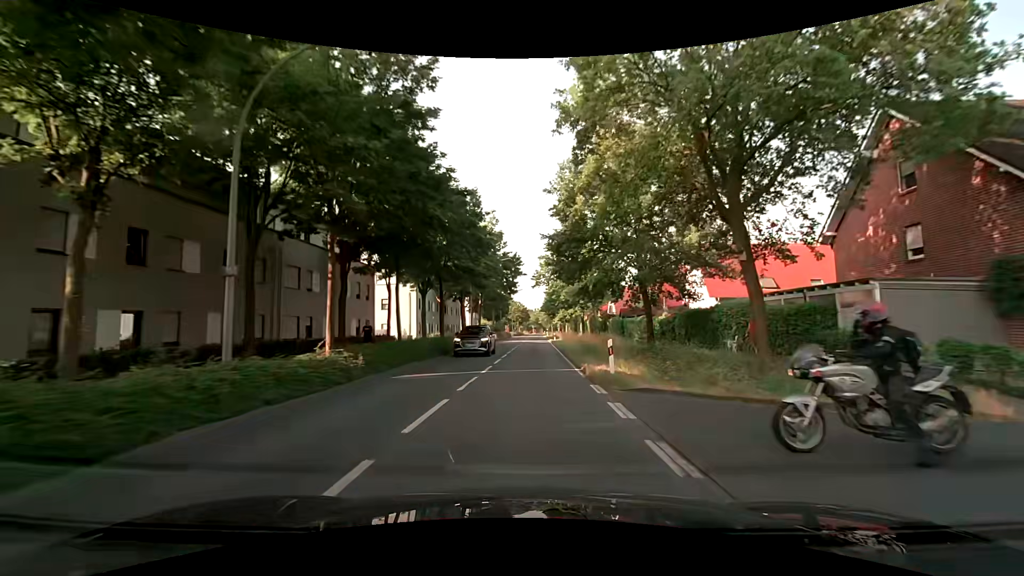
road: secondary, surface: asphalt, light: Day
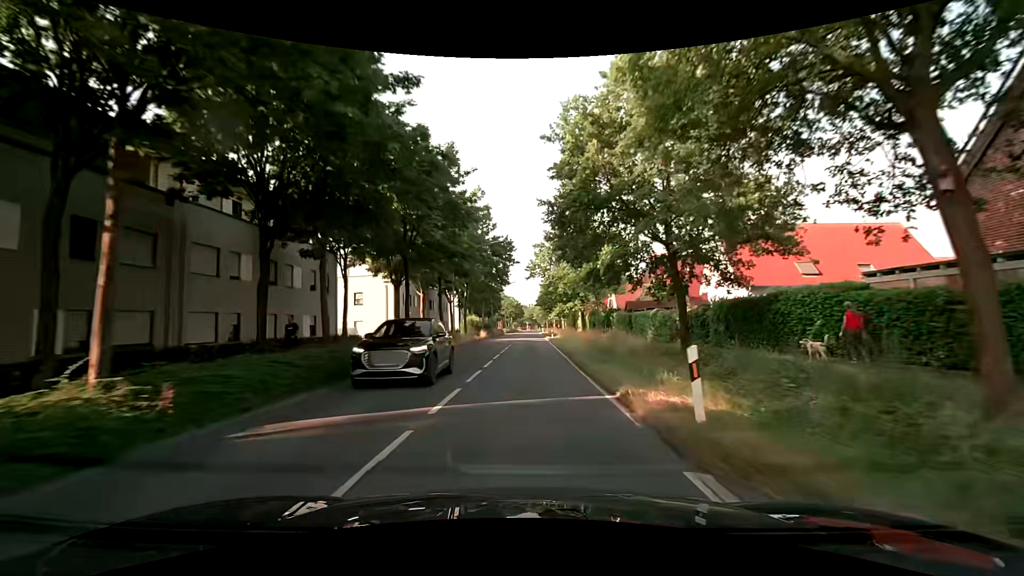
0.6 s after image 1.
(+0.2, +7.6) m; +1°
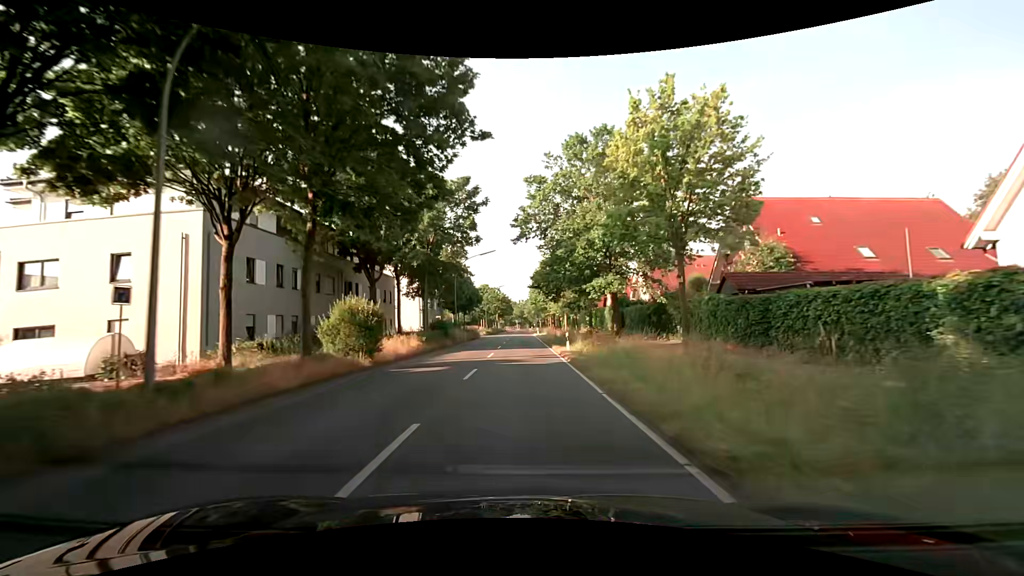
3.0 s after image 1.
(+0.3, +30.5) m; +1°
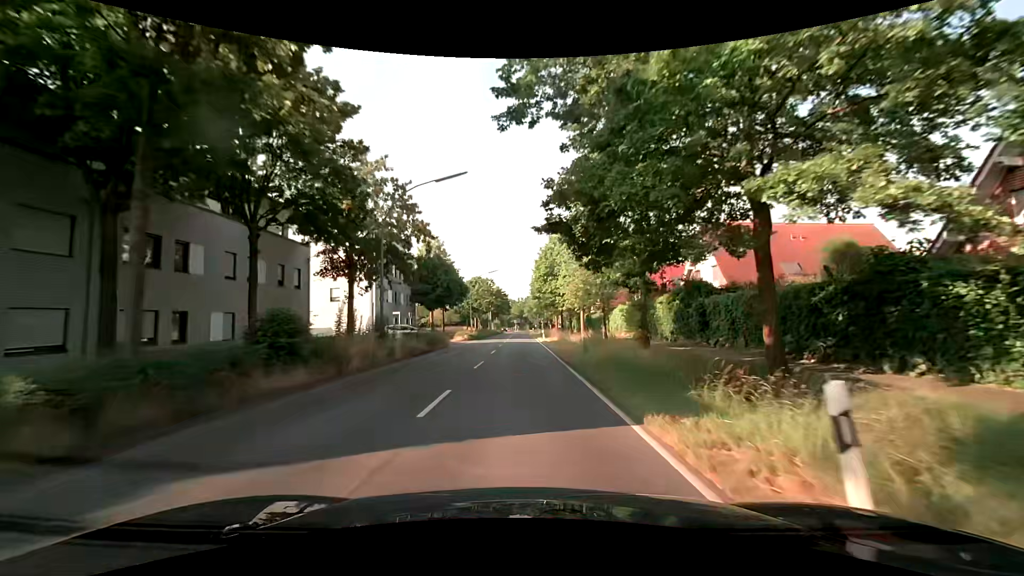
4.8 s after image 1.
(-0.1, +22.9) m; -1°
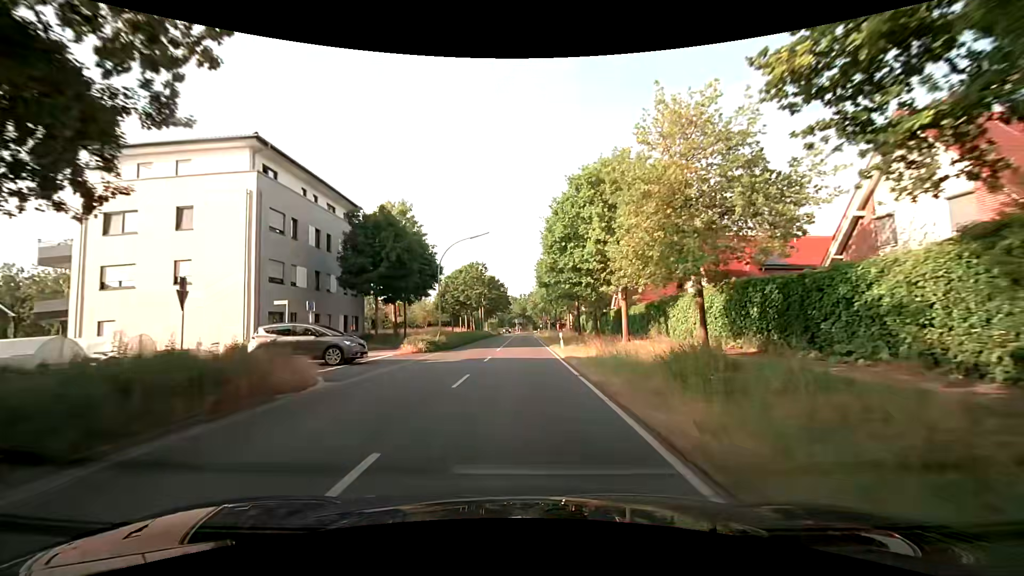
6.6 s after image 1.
(+0.2, +23.0) m; 0°
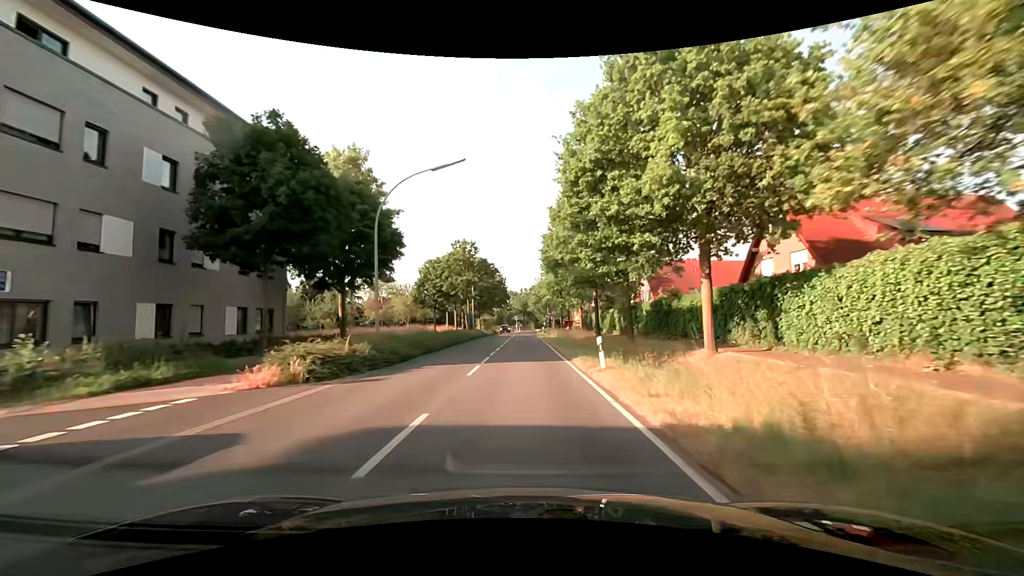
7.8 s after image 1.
(+0.1, +15.3) m; 0°
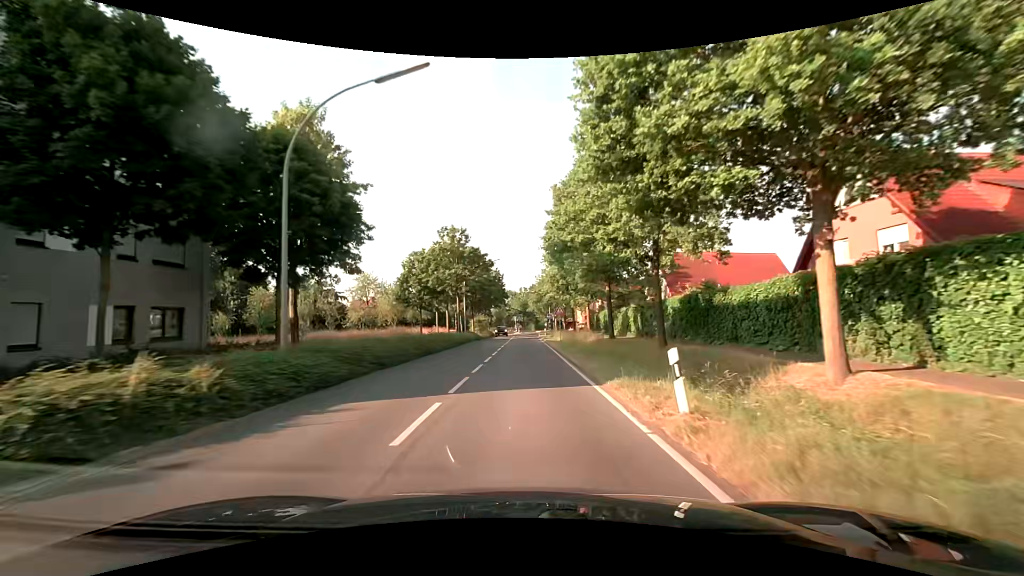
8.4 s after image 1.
(0.0, +7.7) m; 0°
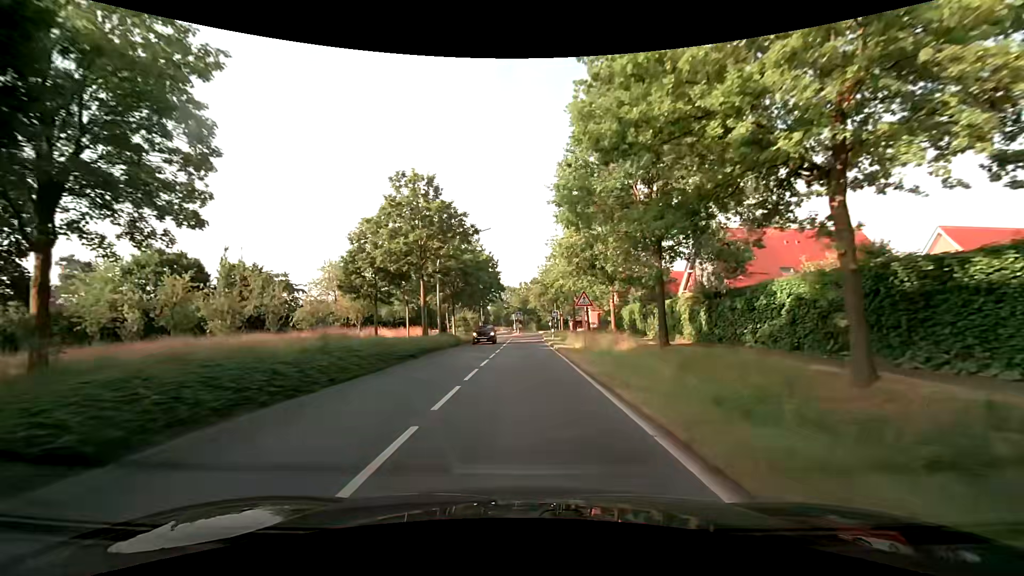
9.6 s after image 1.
(0.0, +15.3) m; 0°
(0, +10) (0, +20) (0, +30) (0, +40) (0, +50) (+1, +60) (+1, +70) (+1, +80) (0, +90) (-2, +100) m
